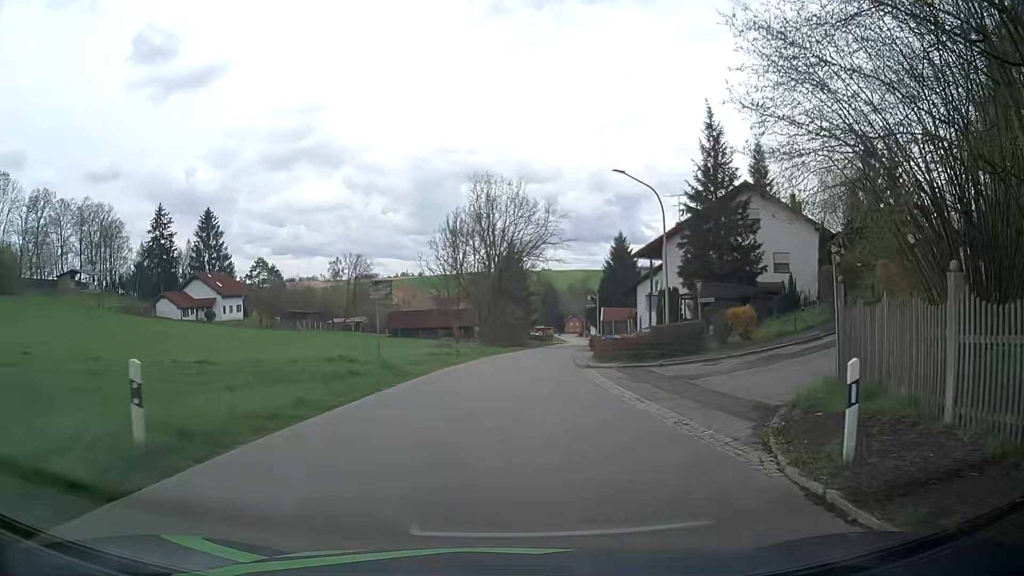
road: tertiary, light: Day
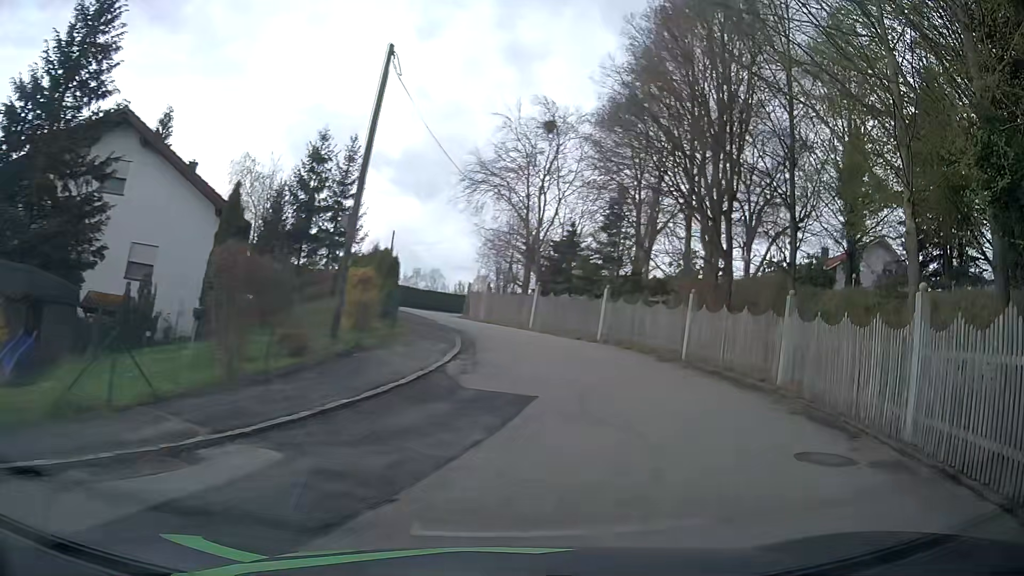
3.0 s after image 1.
(+7.0, +18.3) m; +53°
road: residential
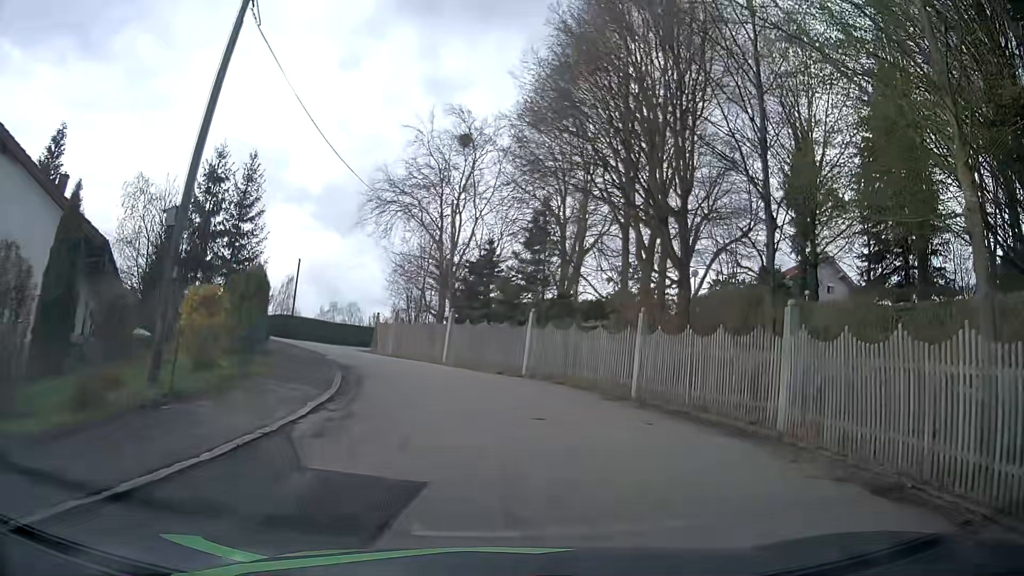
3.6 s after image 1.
(+0.3, +4.5) m; +6°
